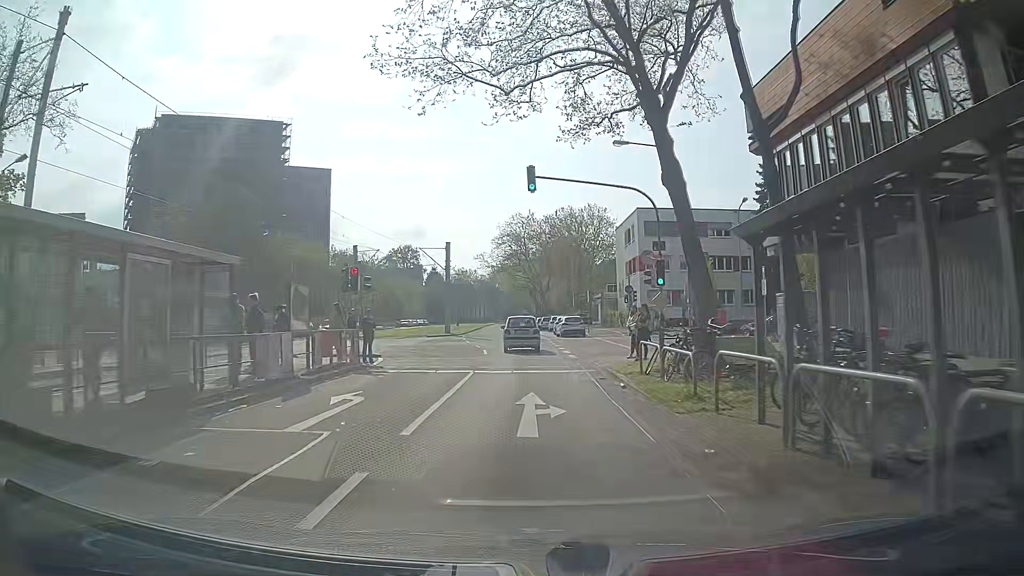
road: tertiary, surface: asphalt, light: Day
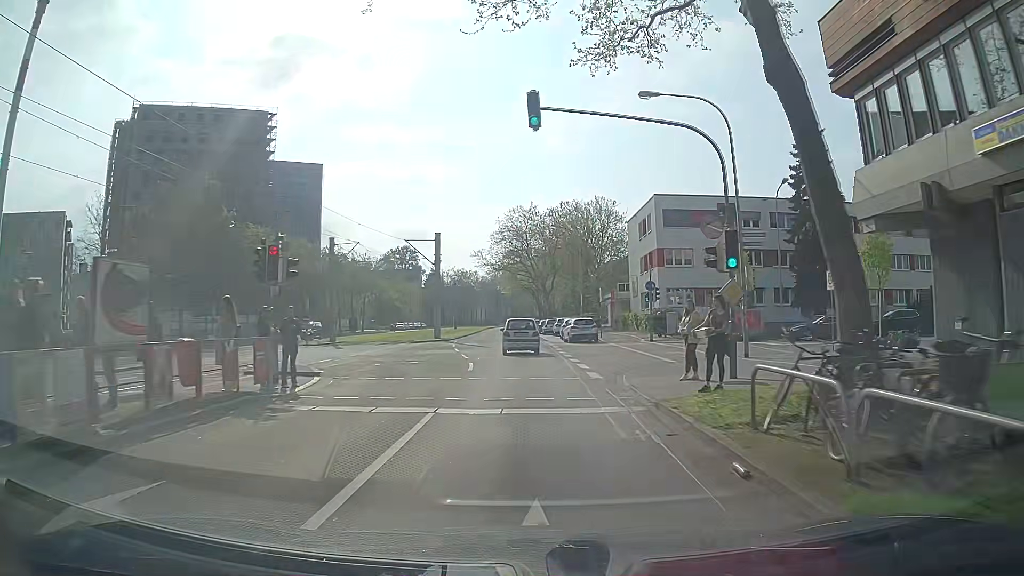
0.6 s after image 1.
(0.0, +7.6) m; 0°
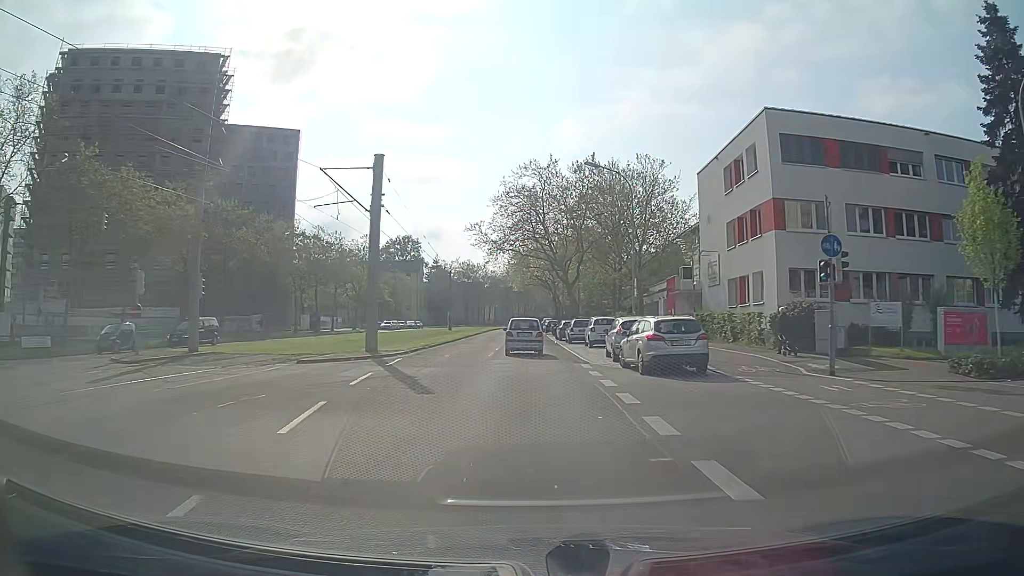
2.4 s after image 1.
(-0.2, +23.1) m; 0°
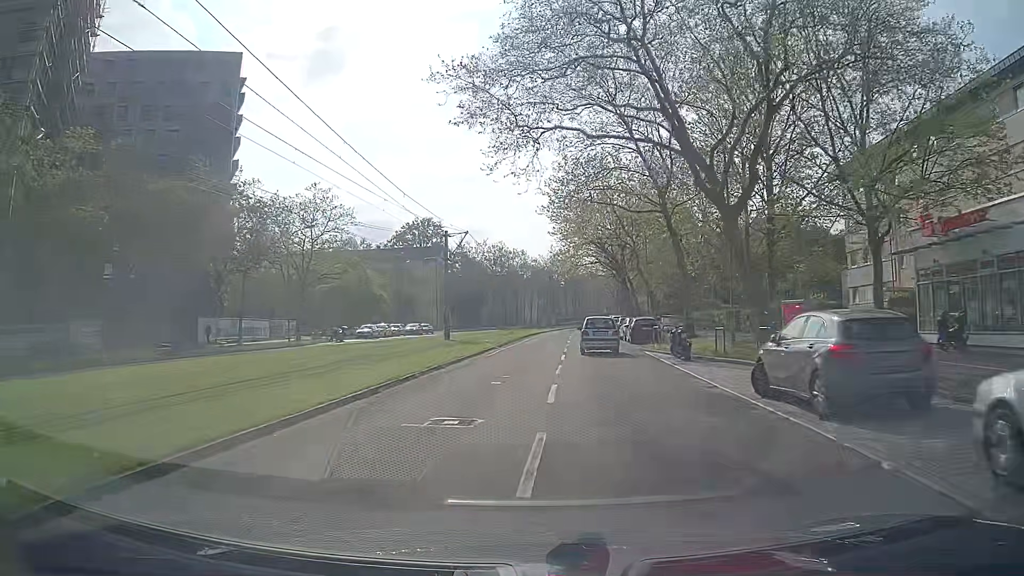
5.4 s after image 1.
(-1.6, +38.4) m; -4°
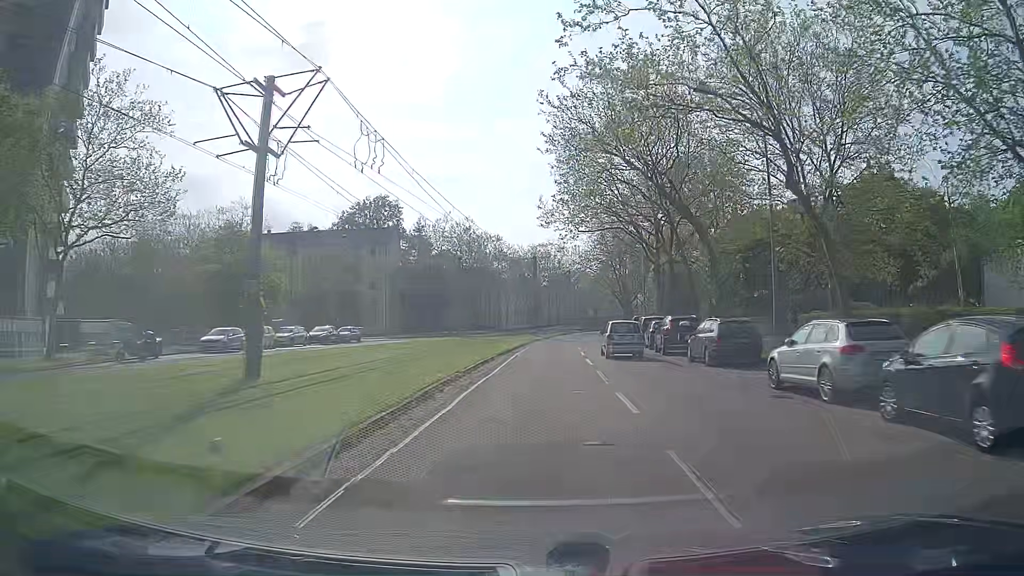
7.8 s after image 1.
(+0.1, +30.8) m; +2°
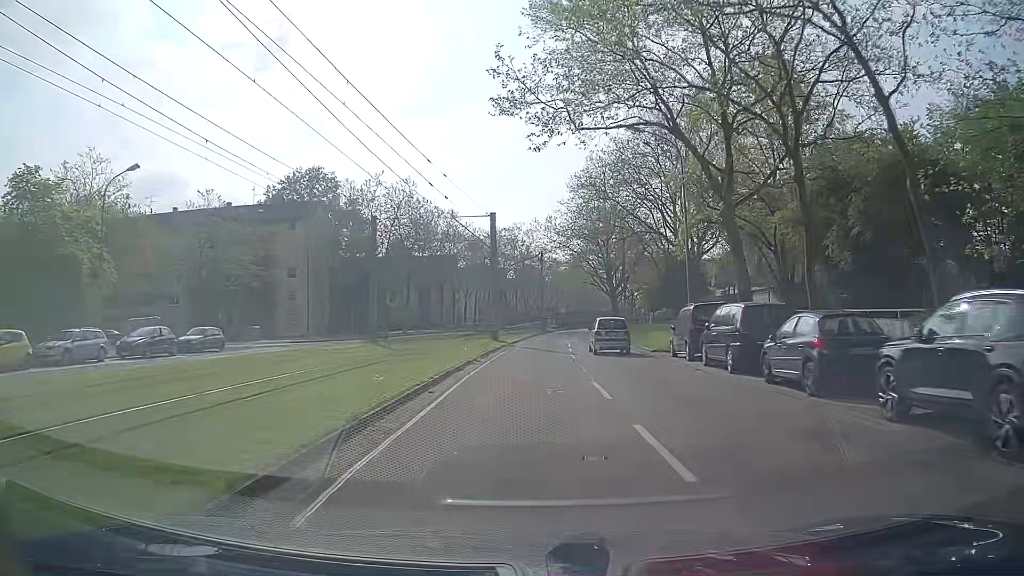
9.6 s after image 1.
(+0.5, +23.3) m; +3°
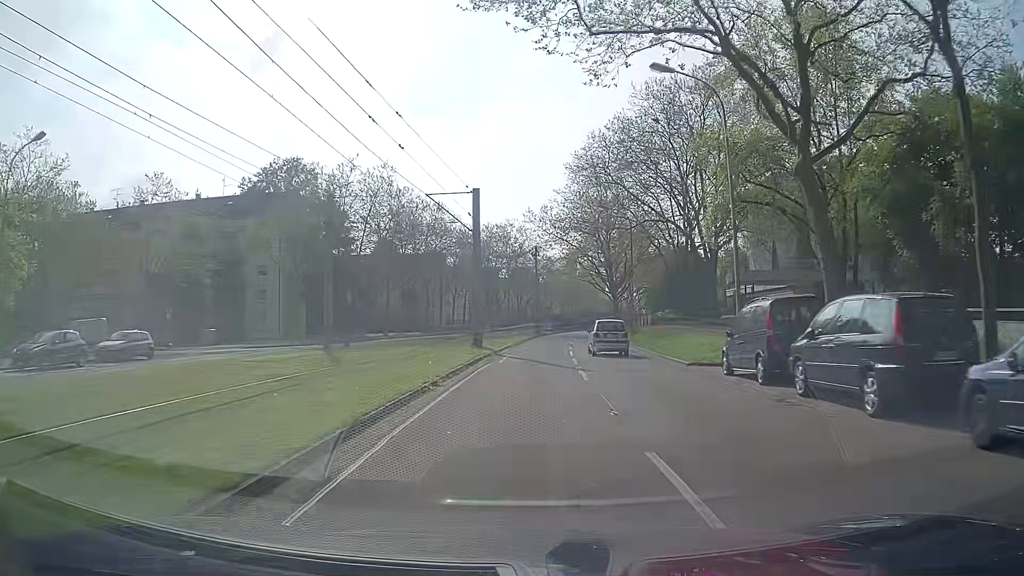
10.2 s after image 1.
(0.0, +7.7) m; 0°
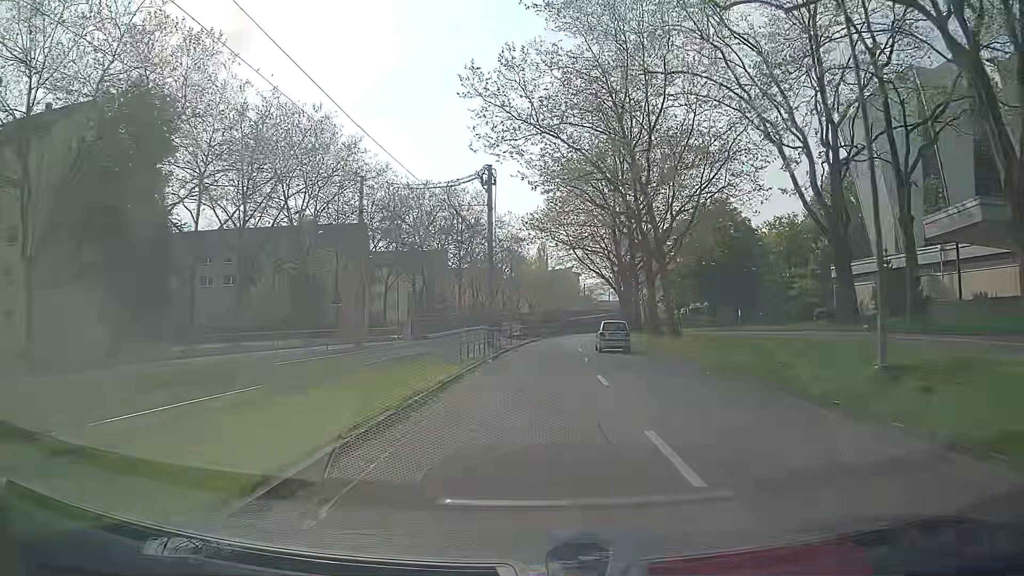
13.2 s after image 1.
(+1.1, +38.1) m; +4°
(0, +10) (0, +20) (+1, +30) (+1, +40) (+2, +50) (+2, +60) (+3, +70) (+4, +80) (+6, +90) (+7, +100) m
